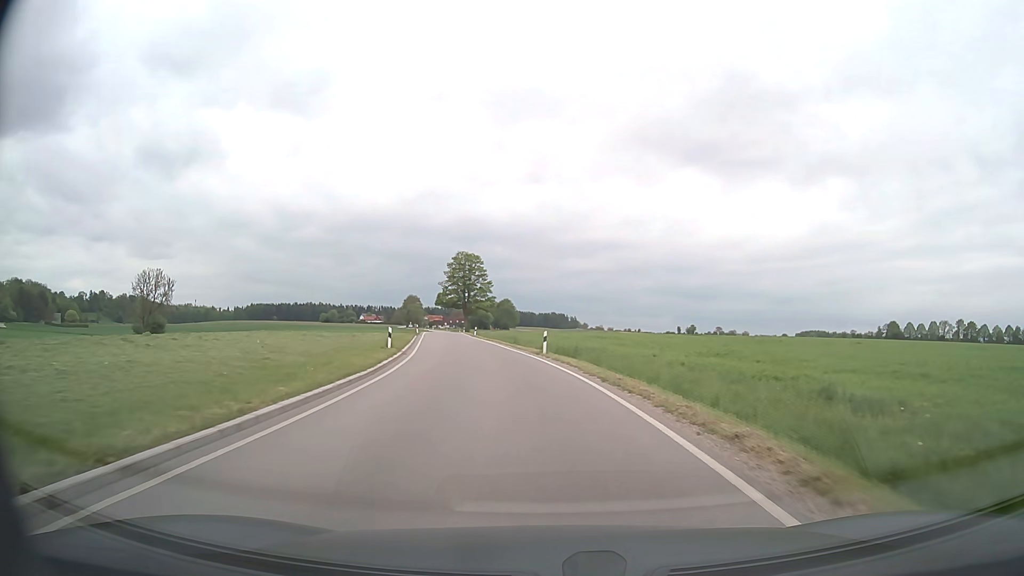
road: secondary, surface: asphalt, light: Day
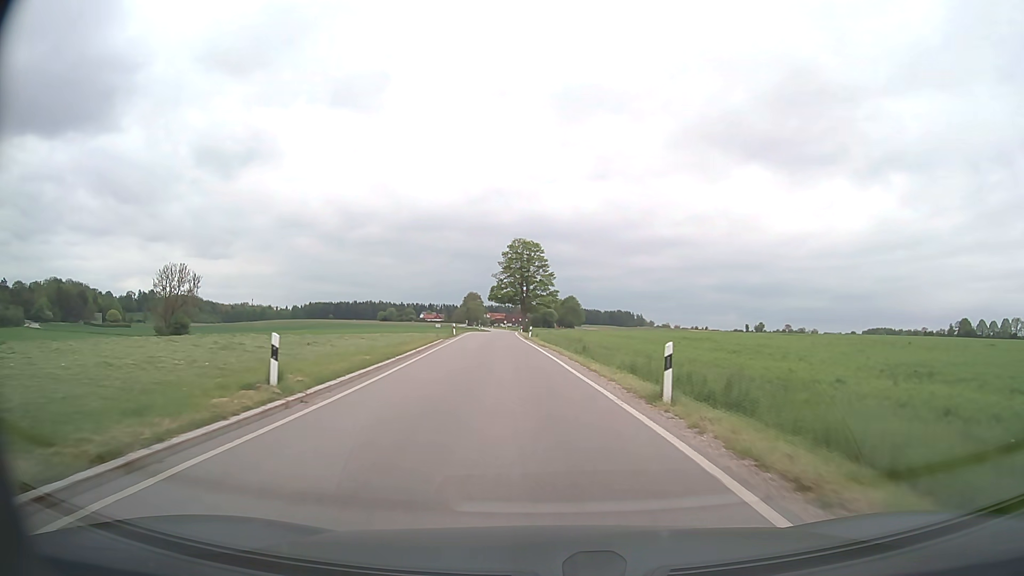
(-0.9, +18.0) m; -6°
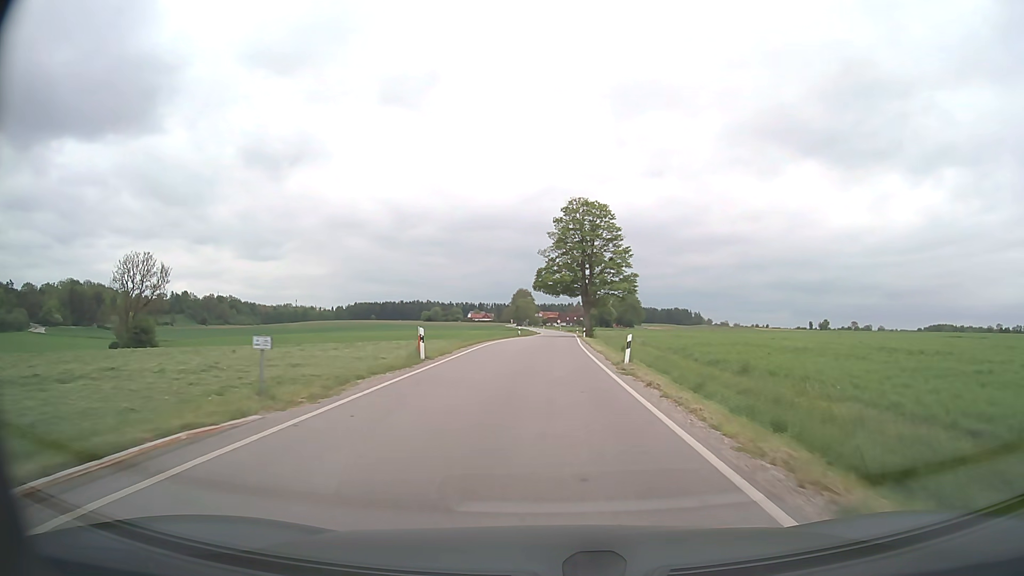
(-2.1, +37.2) m; -4°
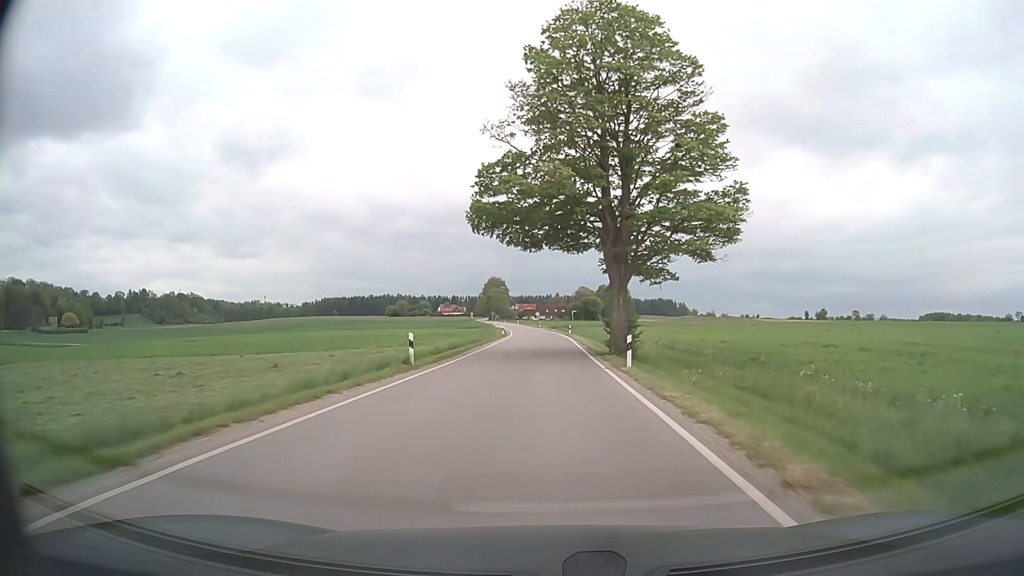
(+0.6, +48.2) m; +2°
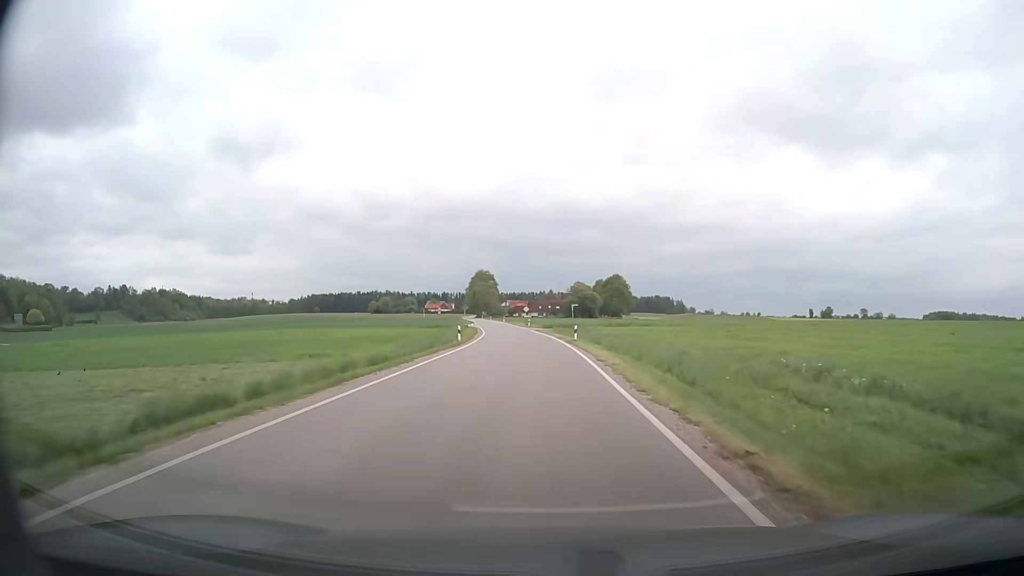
(+0.3, +29.2) m; 0°
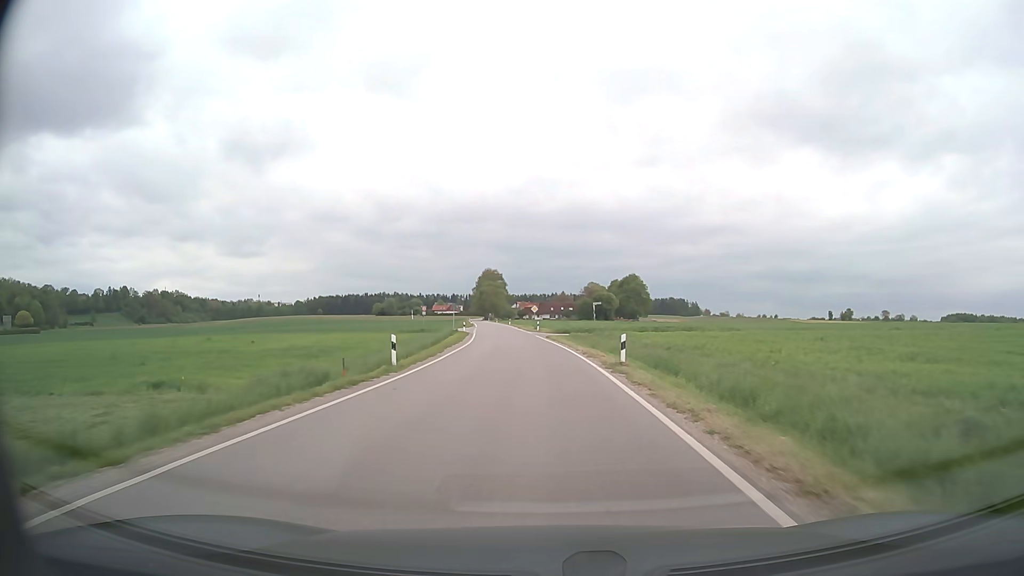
(-0.1, +19.6) m; -1°
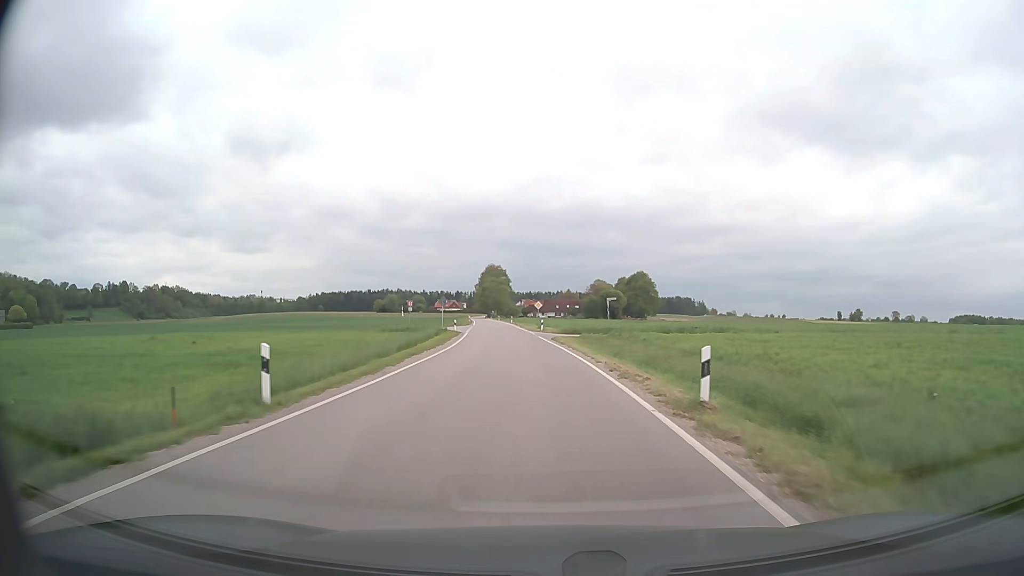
(0.0, +9.9) m; 0°
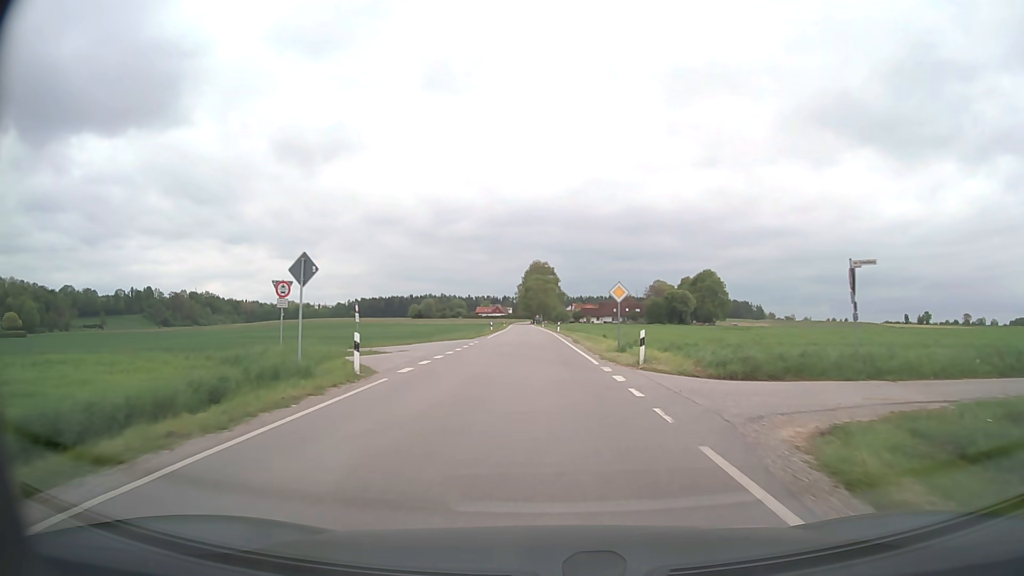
(-1.5, +39.5) m; -4°
(0, +10) (0, +20) (0, +30) (0, +40) (-1, +50) (-1, +60) (-1, +70) (-1, +80) (-2, +90) (-2, +100) m
